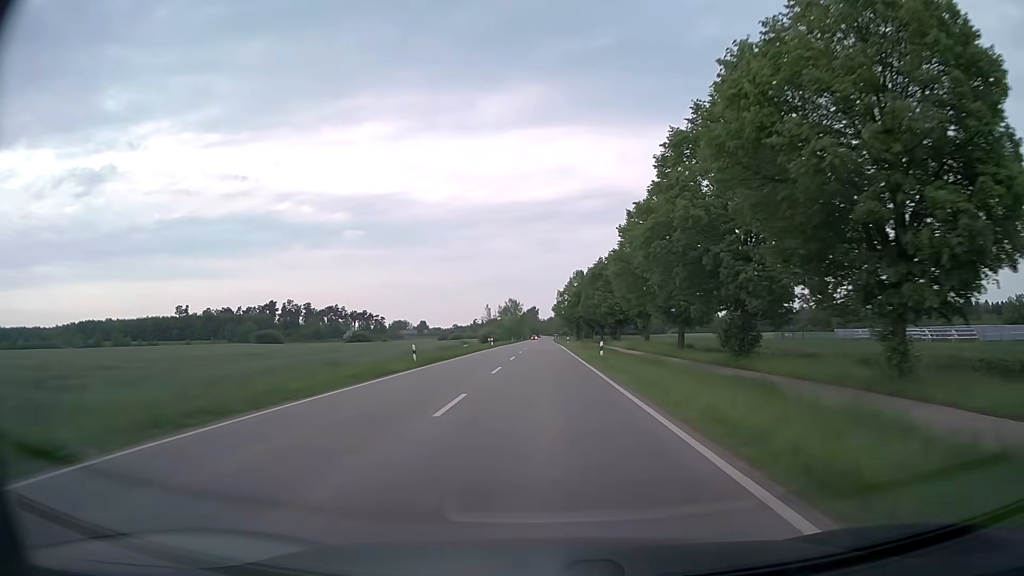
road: secondary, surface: asphalt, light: Day
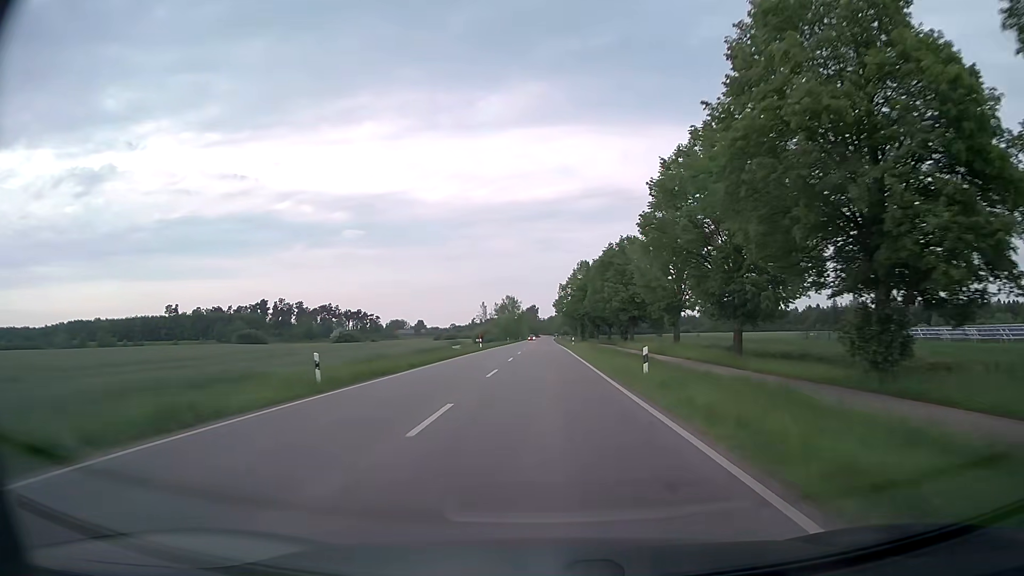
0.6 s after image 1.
(0.0, +14.2) m; 0°
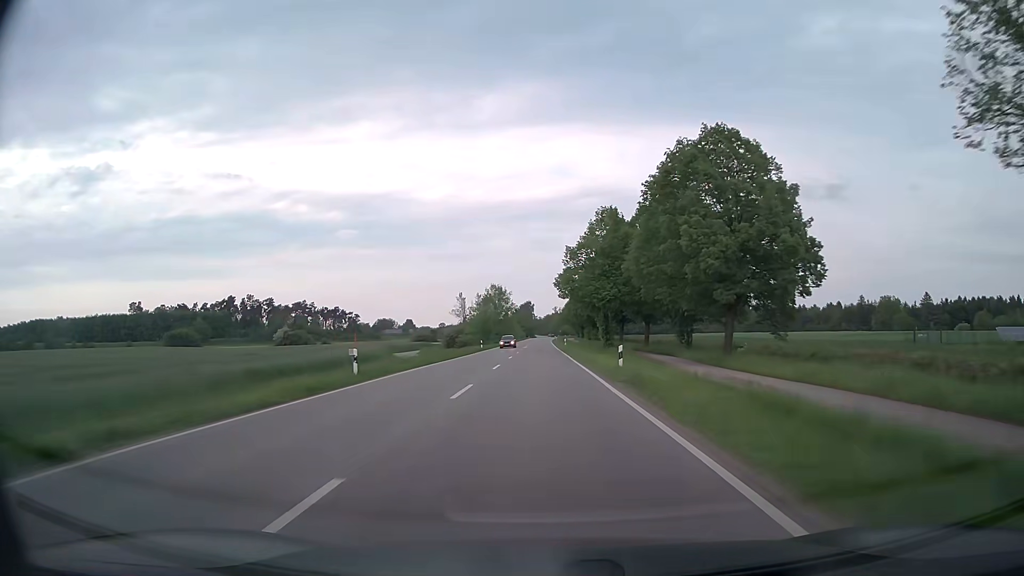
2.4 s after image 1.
(0.0, +42.7) m; 0°
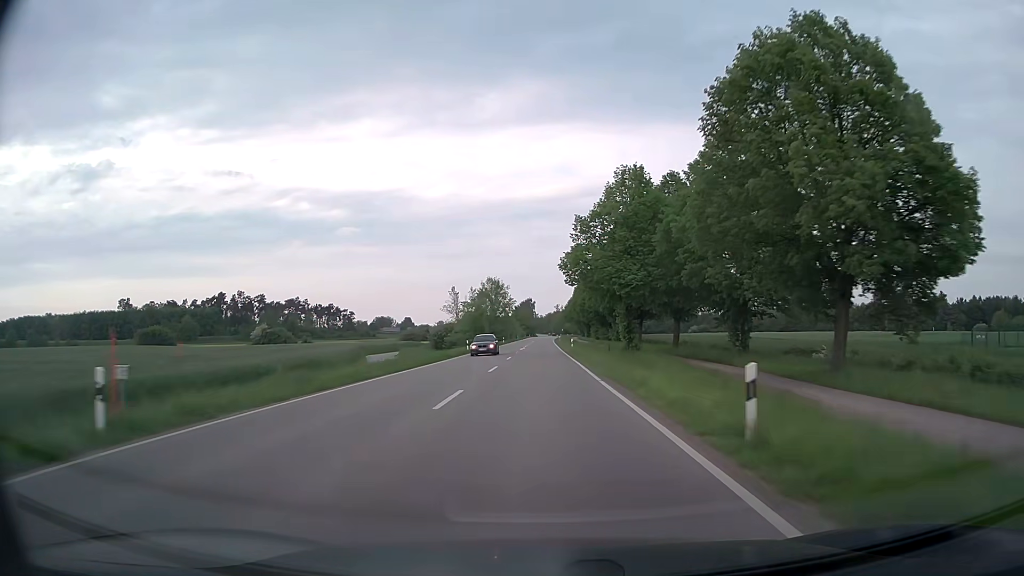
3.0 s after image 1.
(0.0, +14.2) m; 0°
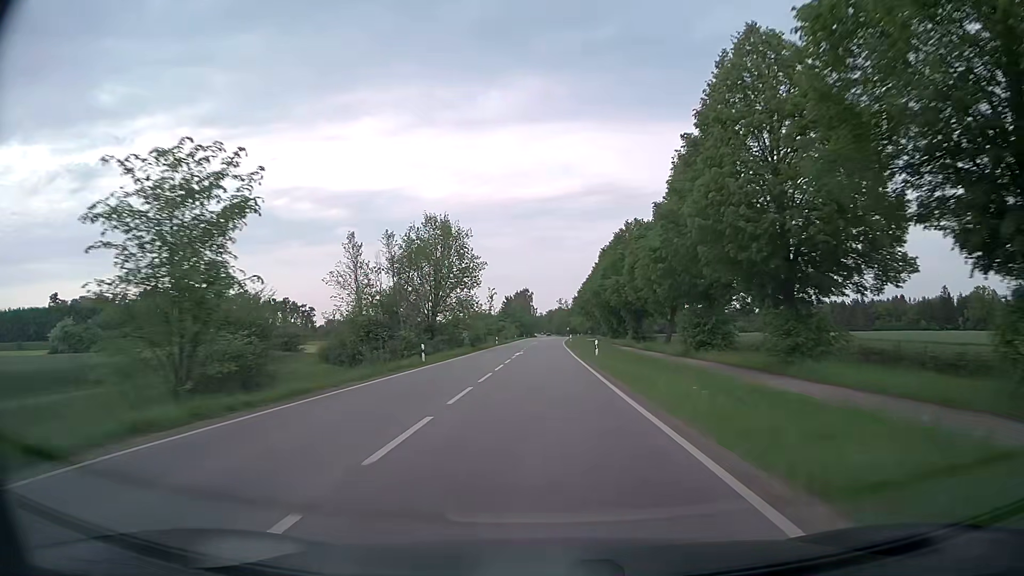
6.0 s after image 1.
(-0.2, +71.2) m; 0°
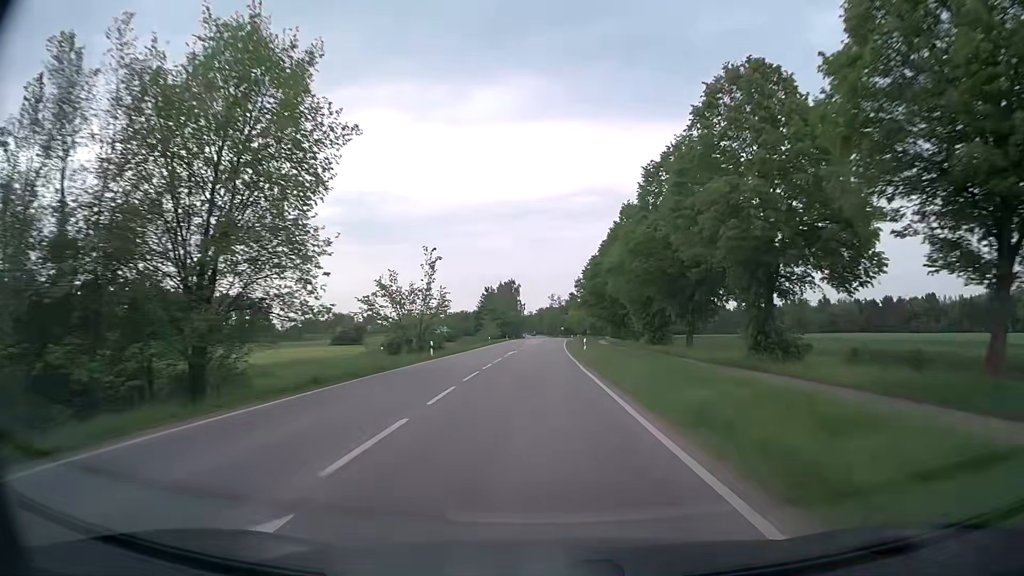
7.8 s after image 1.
(+0.4, +42.7) m; +1°
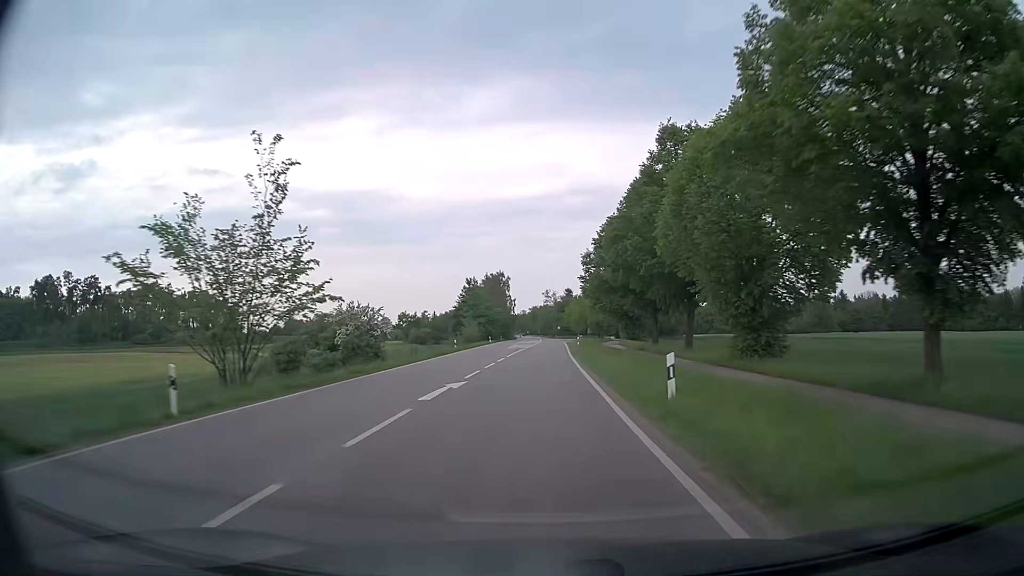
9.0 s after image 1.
(+0.1, +28.4) m; 0°
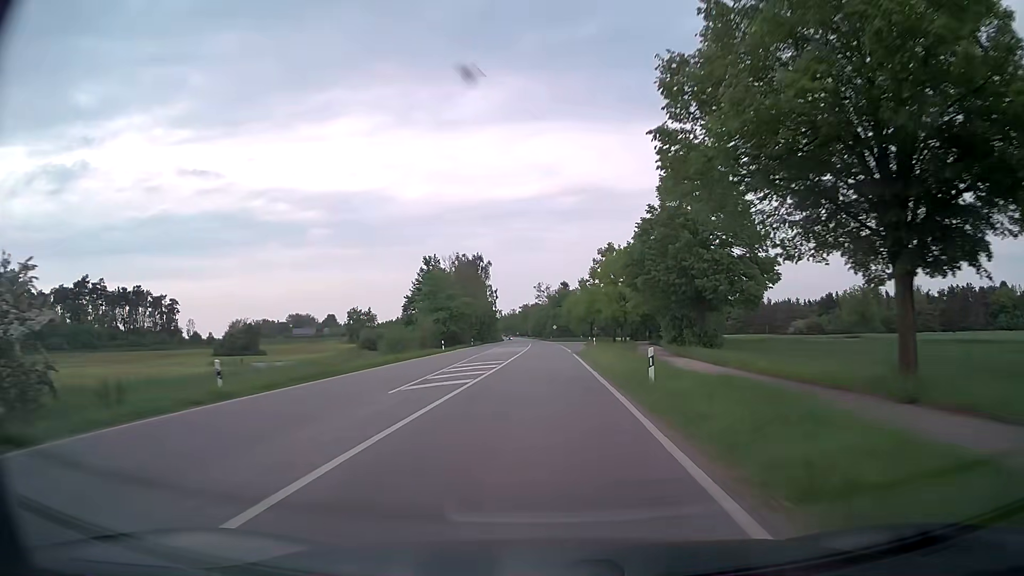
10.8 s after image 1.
(+0.2, +42.6) m; +1°
(0, +10) (0, +20) (0, +30) (0, +40) (0, +50) (0, +60) (0, +70) (0, +80) (0, +90) (0, +100) m
